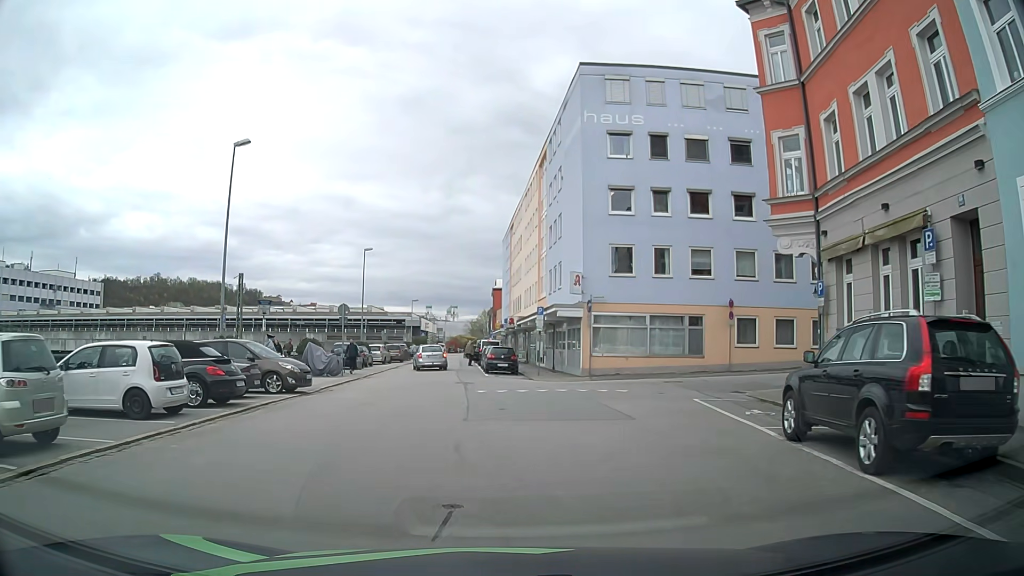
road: residential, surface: asphalt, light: Day
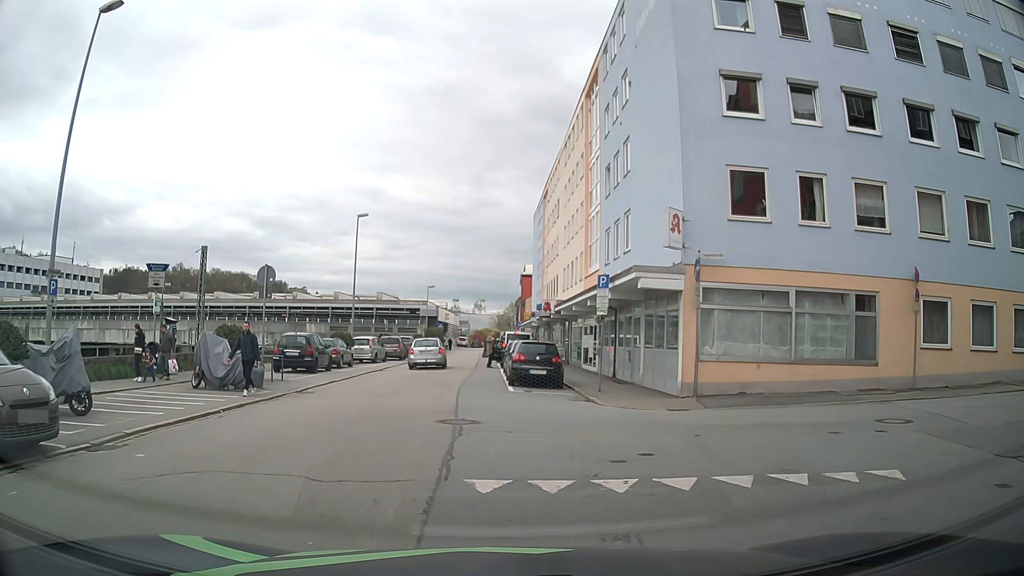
(-0.3, +13.5) m; -2°
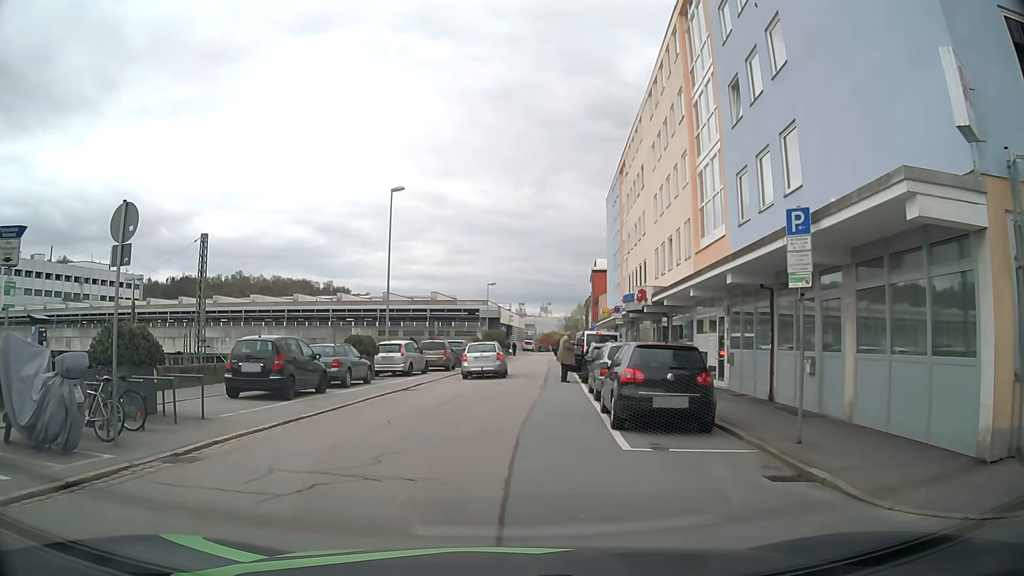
(-0.3, +10.5) m; -3°
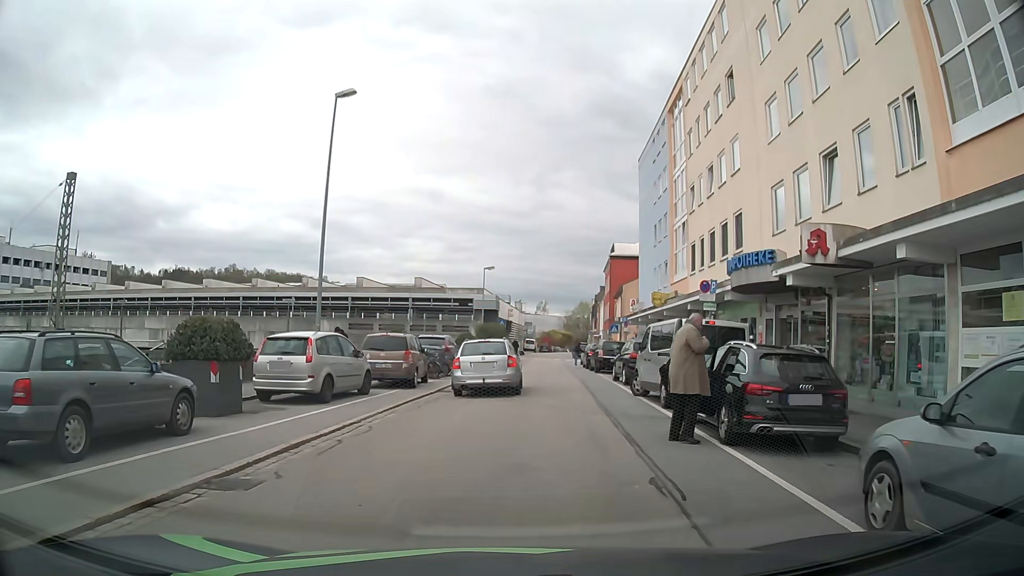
(-1.3, +15.1) m; -4°
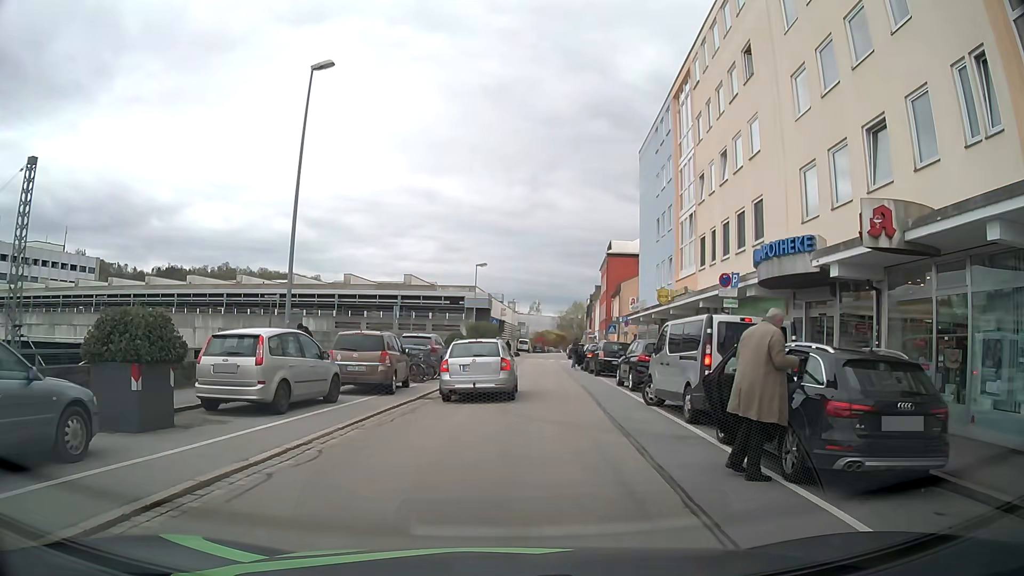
(0.0, +2.6) m; +1°
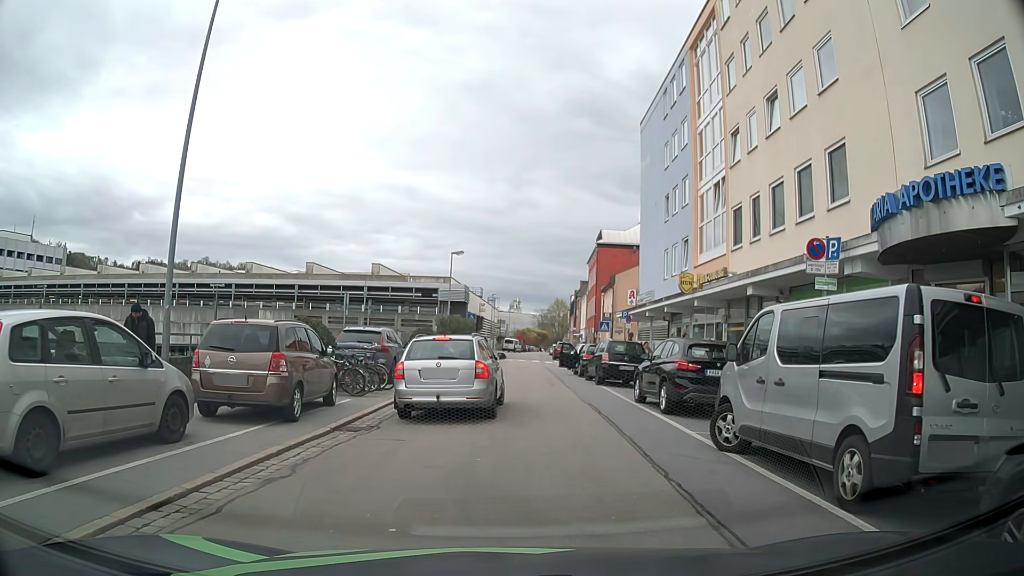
(+0.2, +6.7) m; +4°
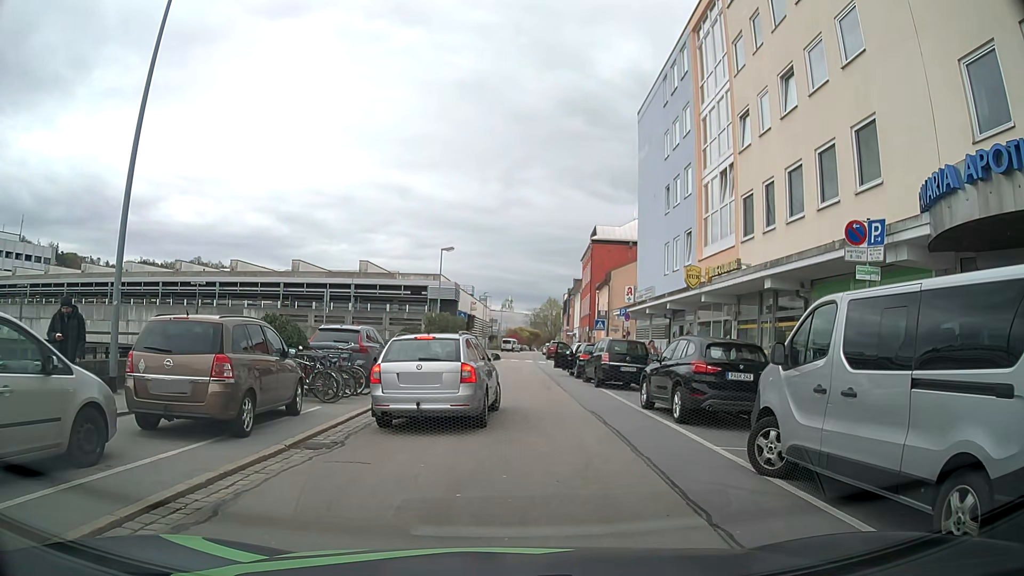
(0.0, +1.8) m; -1°
